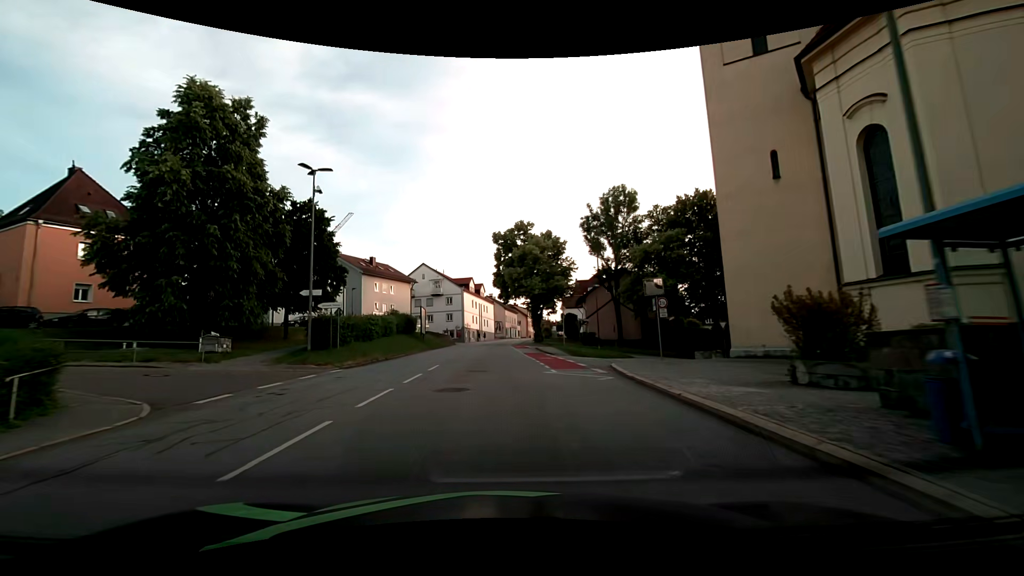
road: tertiary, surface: asphalt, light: Day
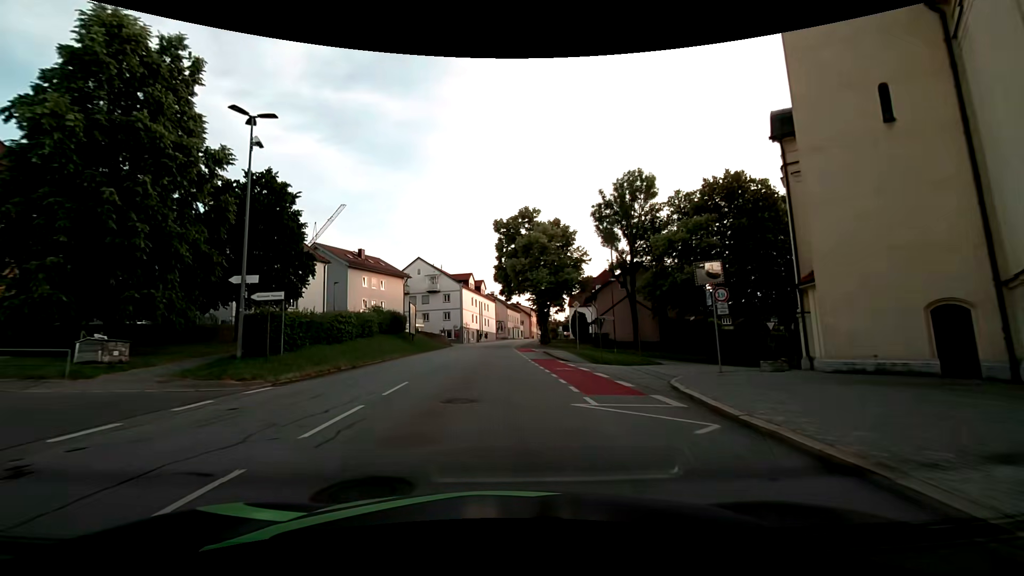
(-0.1, +7.1) m; -1°
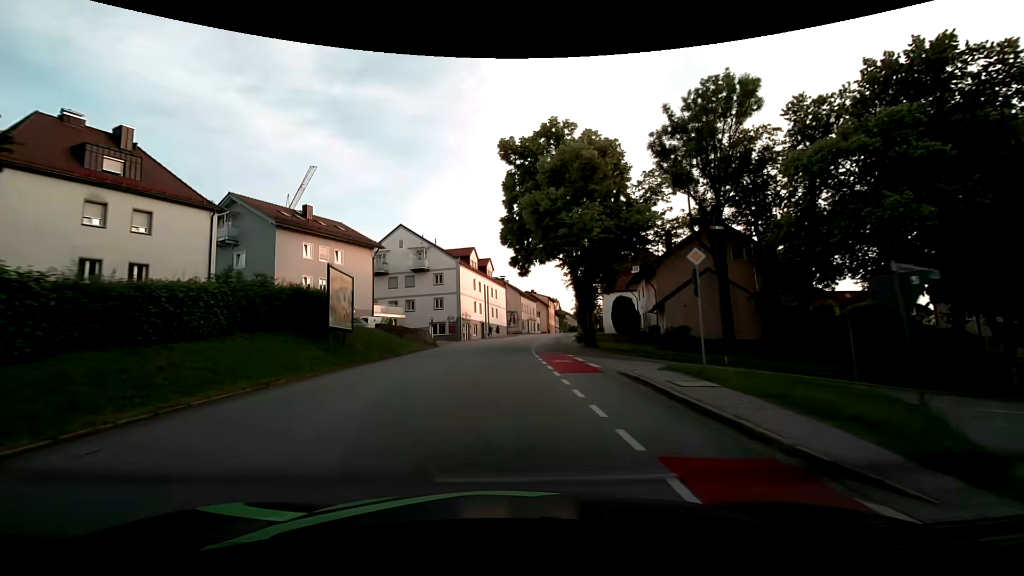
(-0.1, +21.9) m; -1°
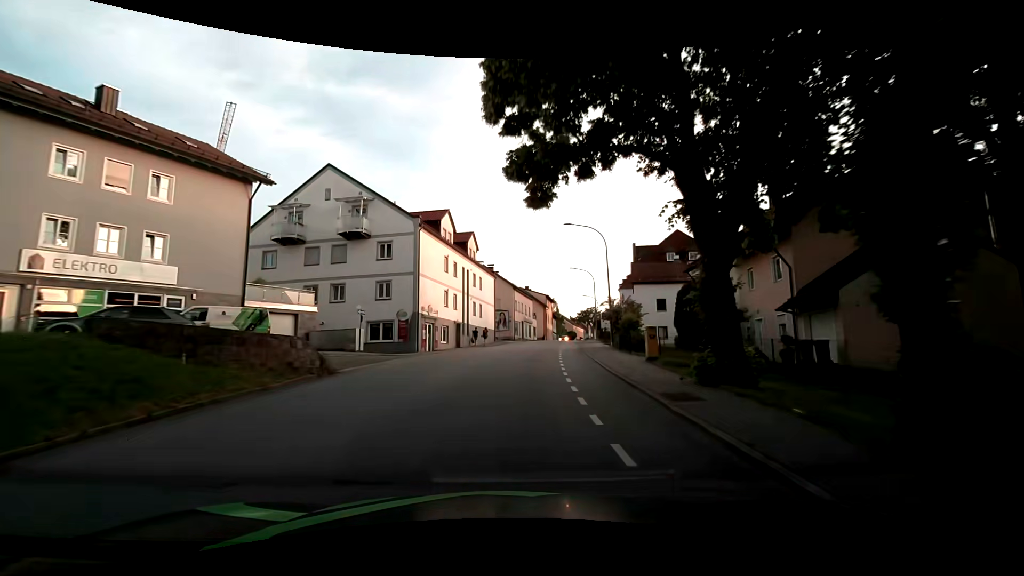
(-0.3, +22.6) m; +1°
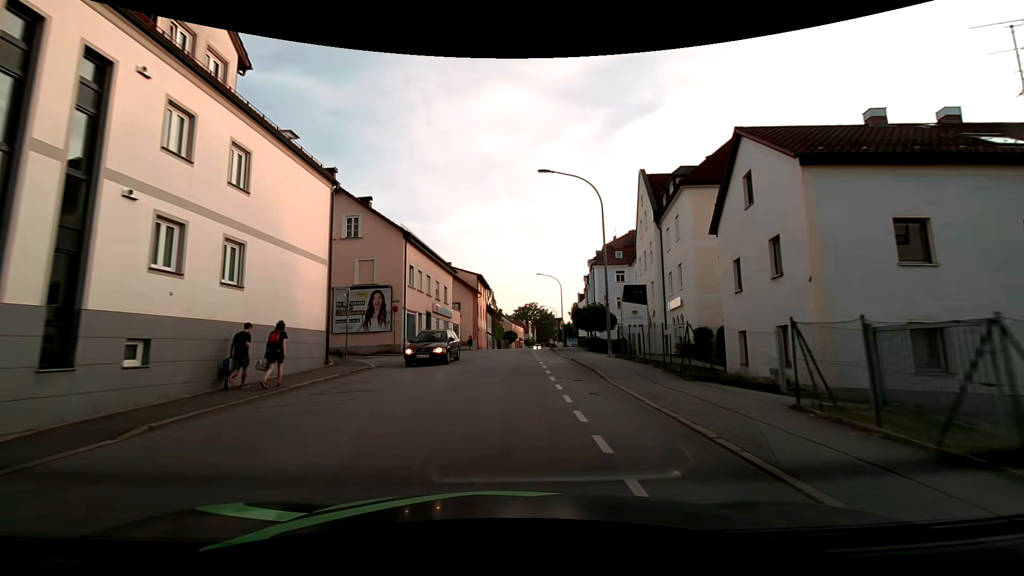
(+2.6, +37.3) m; +7°
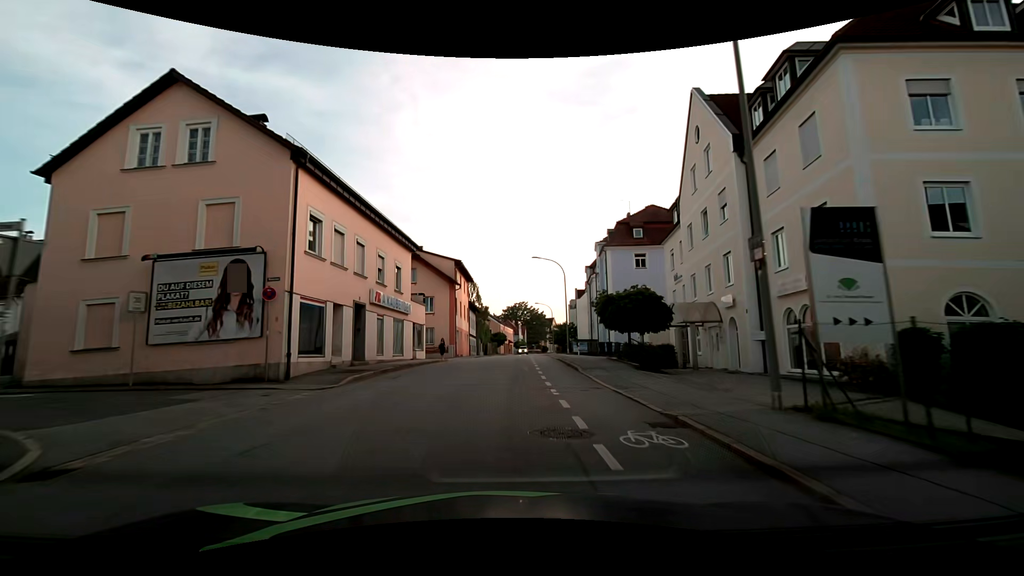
(+0.3, +14.5) m; +2°
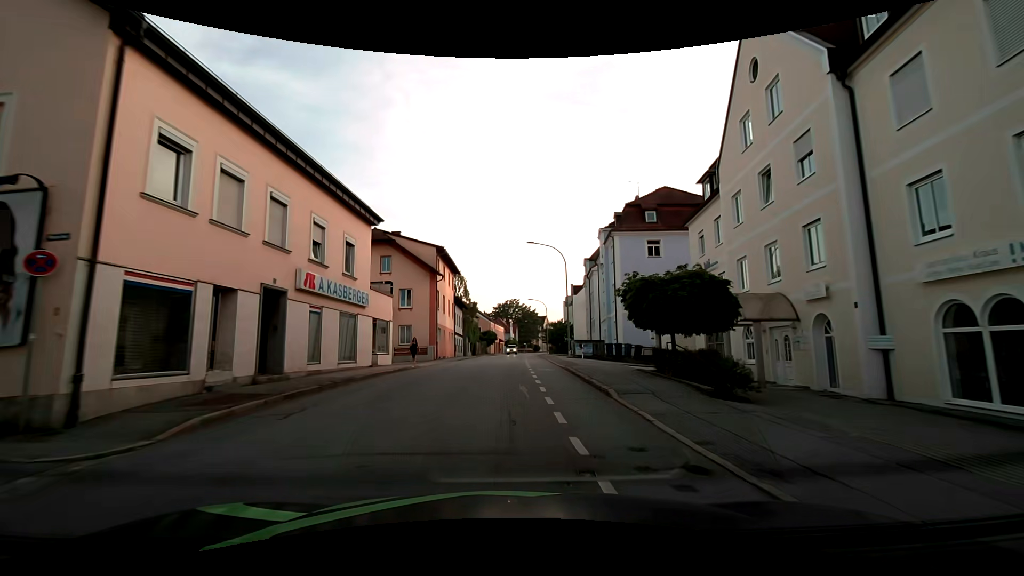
(0.0, +7.1) m; +1°
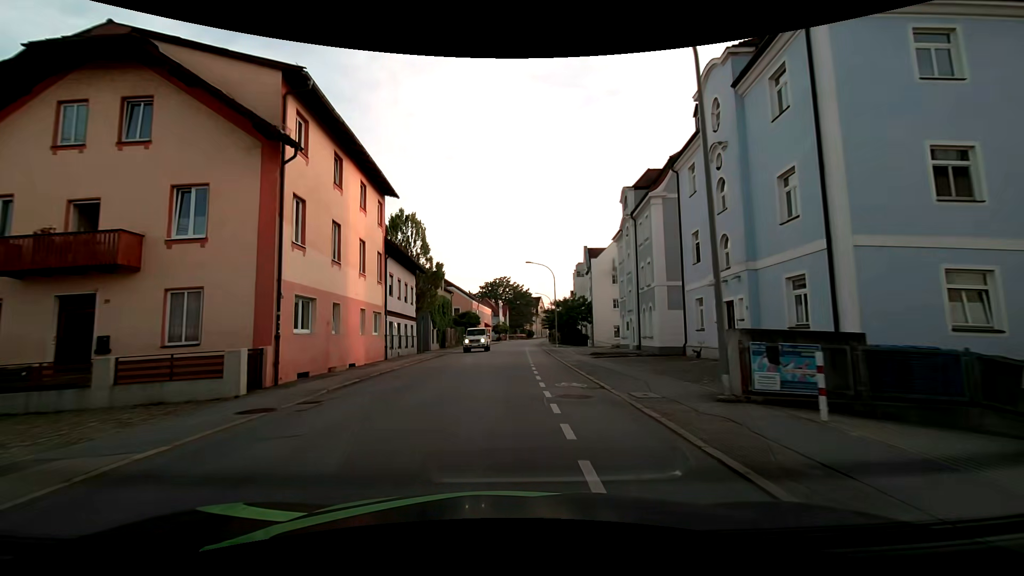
(+0.5, +27.7) m; +1°
(0, +10) (0, +20) (+1, +30) (+1, +40) (+1, +50) (+1, +60) (+2, +70) (+3, +80) (+4, +90) (+5, +100) m
